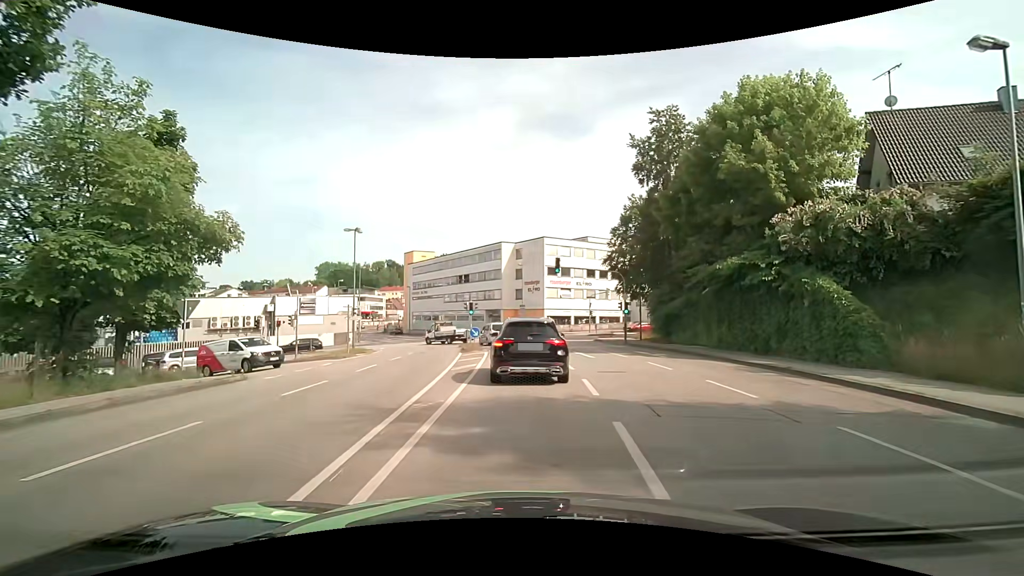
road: tertiary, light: Day
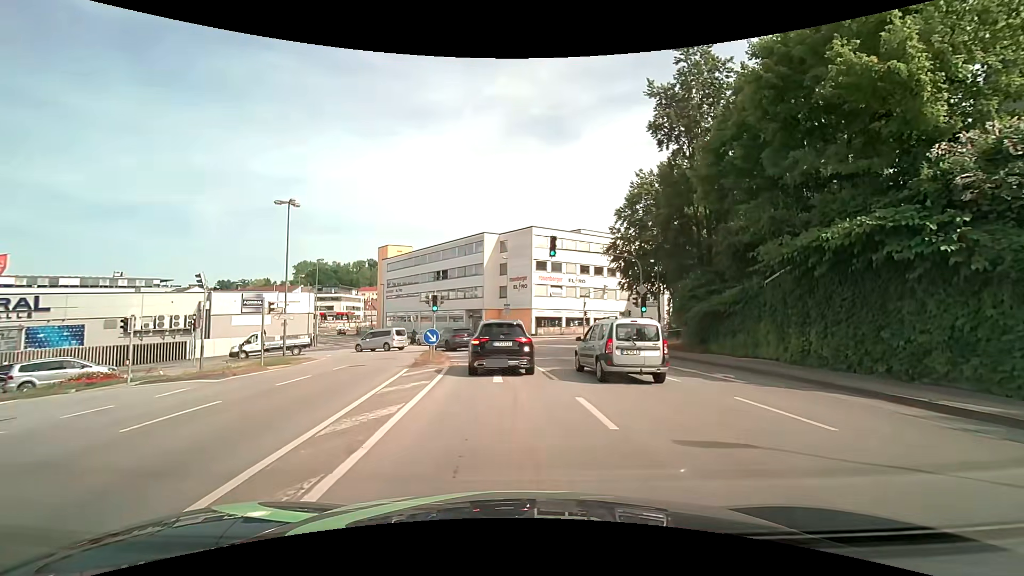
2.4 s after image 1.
(0.0, +9.5) m; 0°
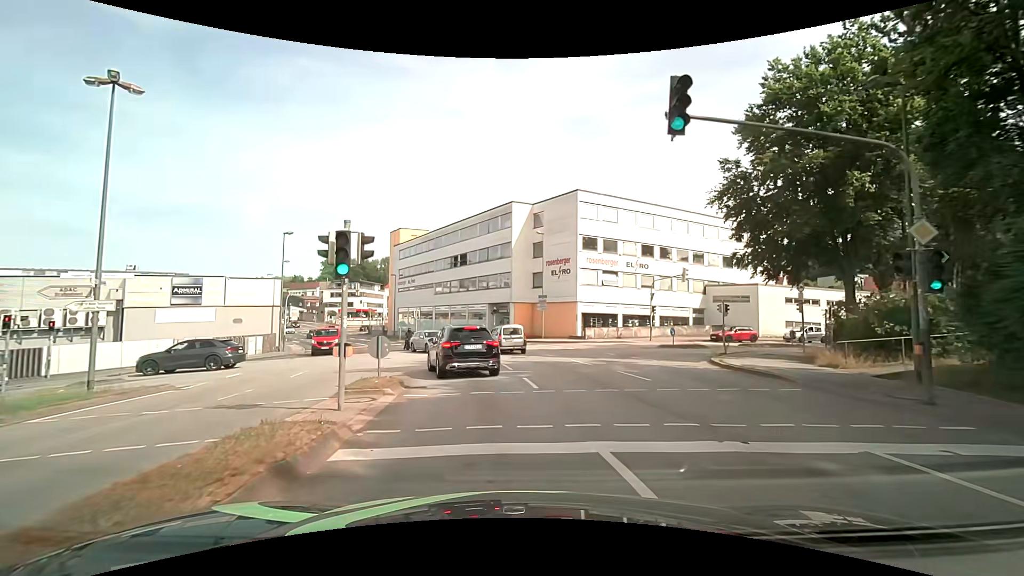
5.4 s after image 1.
(-0.2, +17.1) m; -3°
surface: asphalt
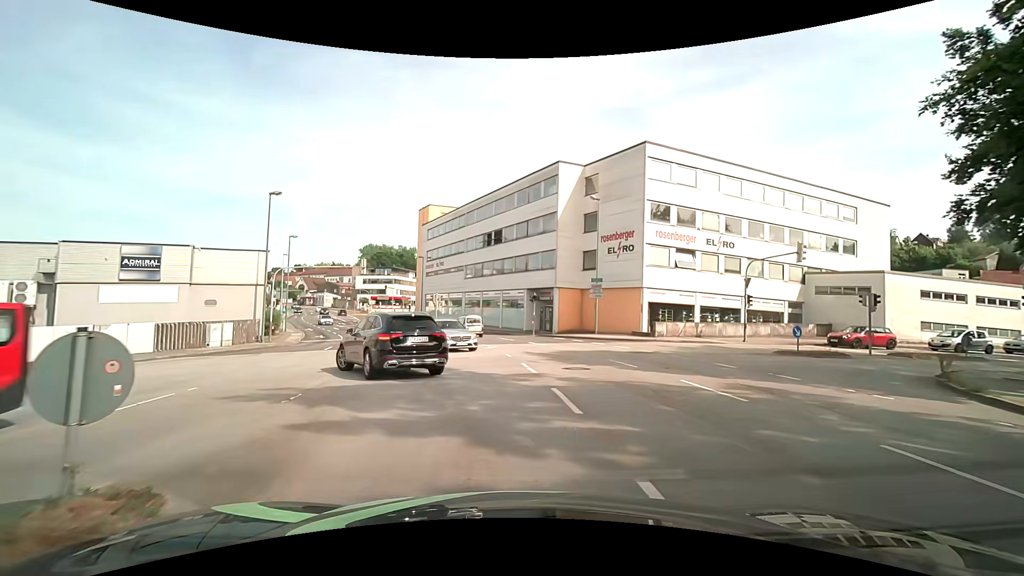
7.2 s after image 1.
(-0.4, +10.0) m; -5°
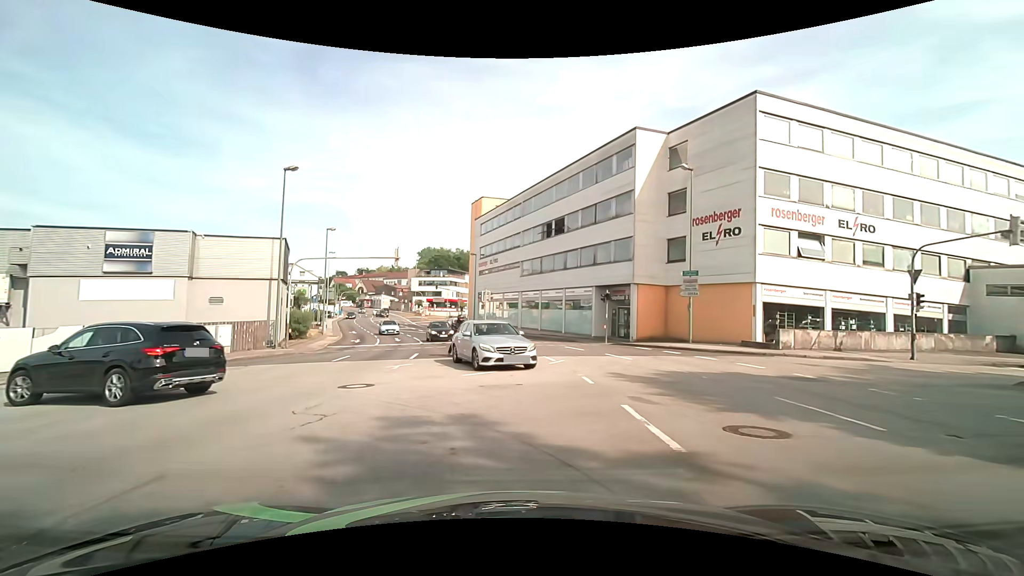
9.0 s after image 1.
(-0.3, +7.3) m; -7°
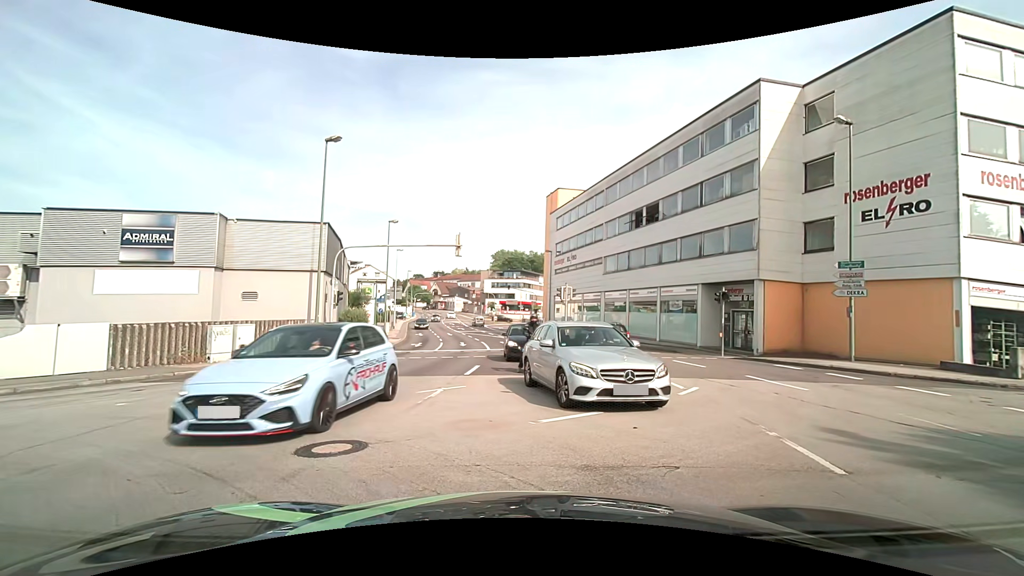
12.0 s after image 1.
(-0.3, +5.7) m; -6°
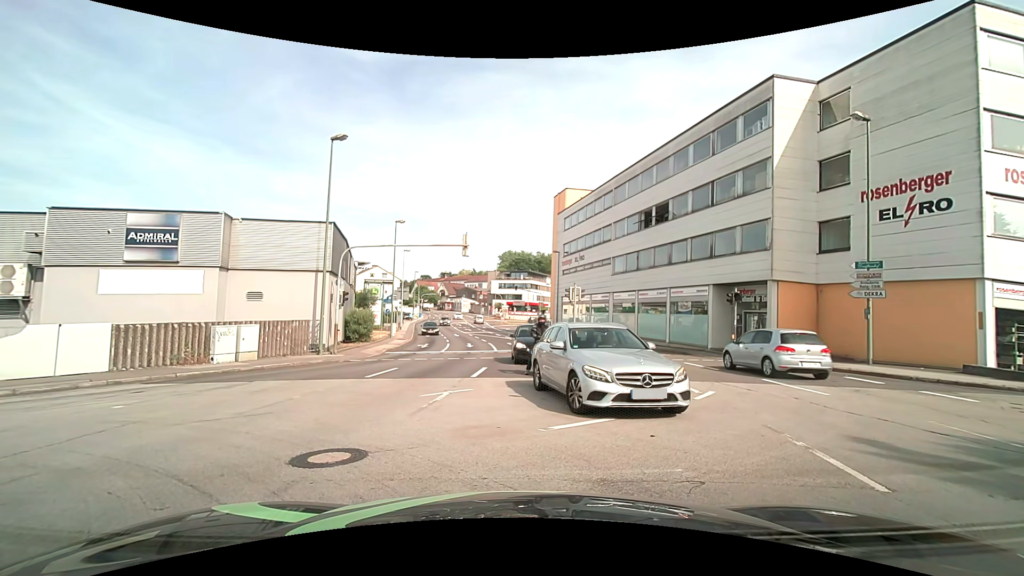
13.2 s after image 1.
(0.0, +0.4) m; 0°
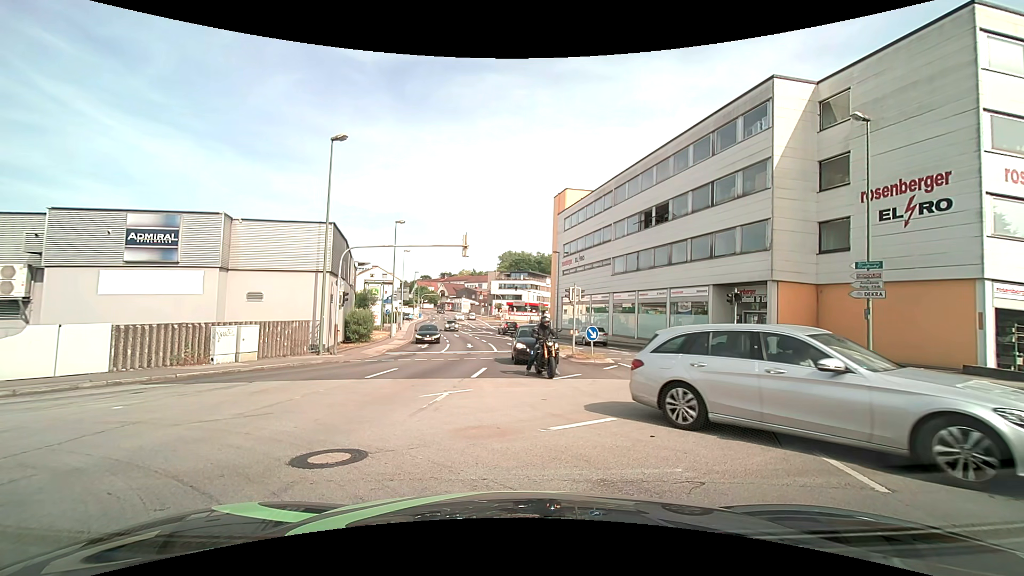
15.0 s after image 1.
(0.0, +0.1) m; 0°
